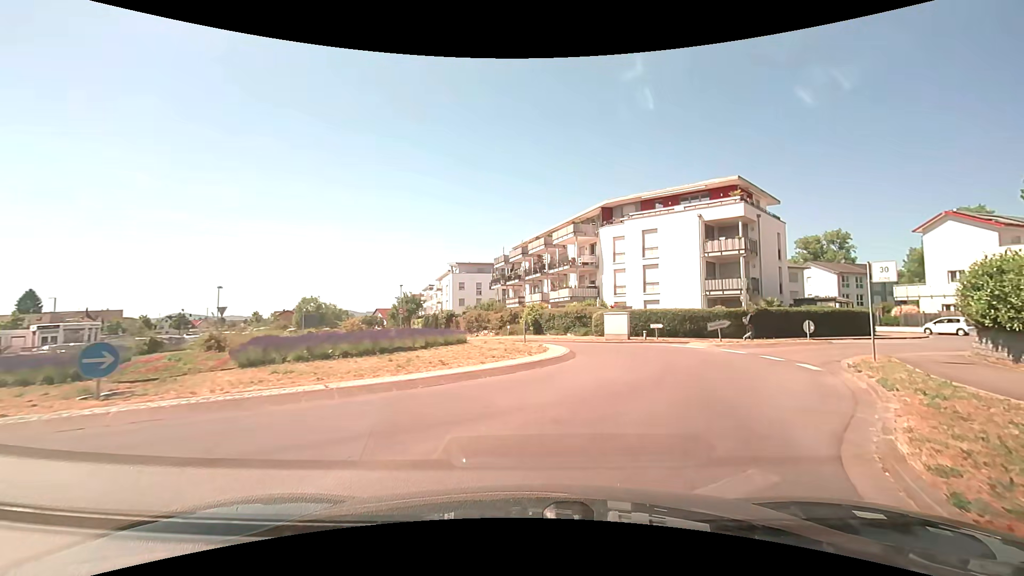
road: secondary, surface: asphalt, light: Day
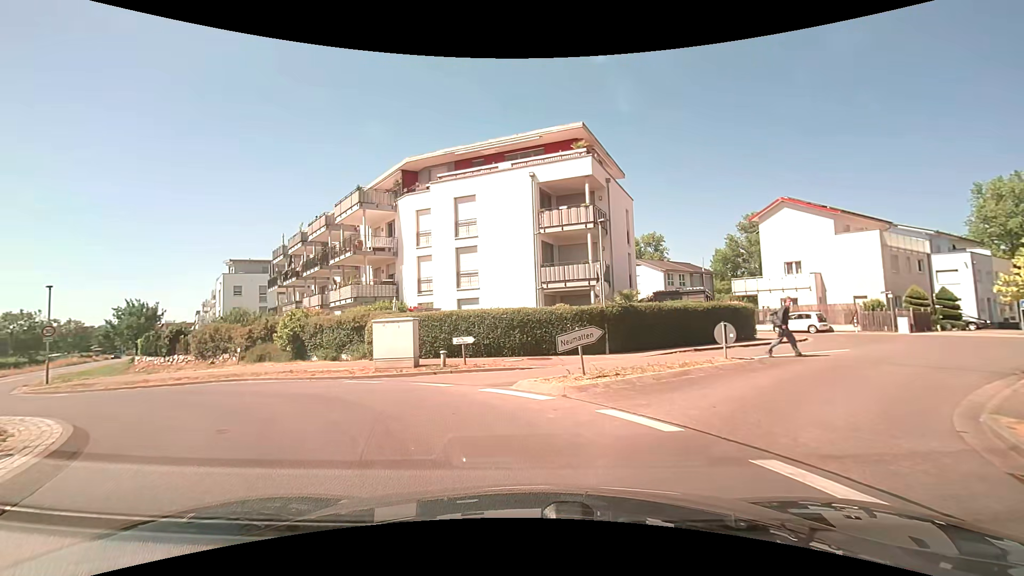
(+3.9, +13.7) m; +18°
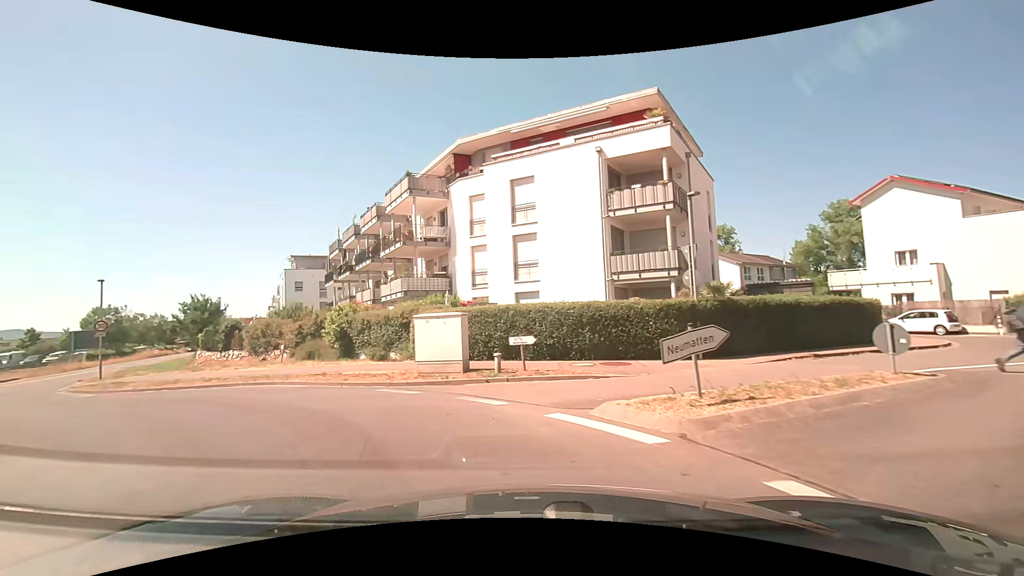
(-0.2, +3.1) m; -7°
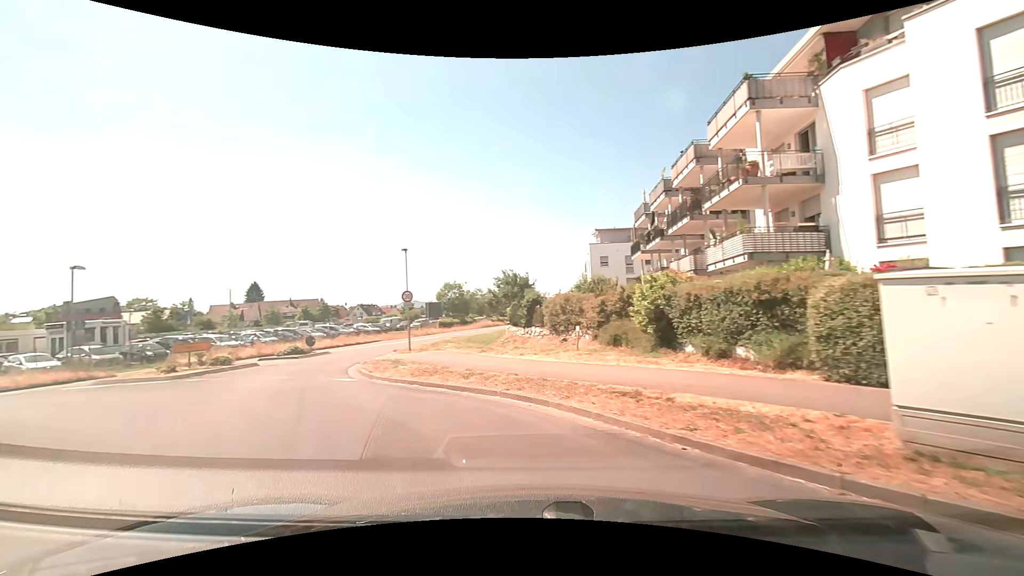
(-2.3, +8.2) m; -34°
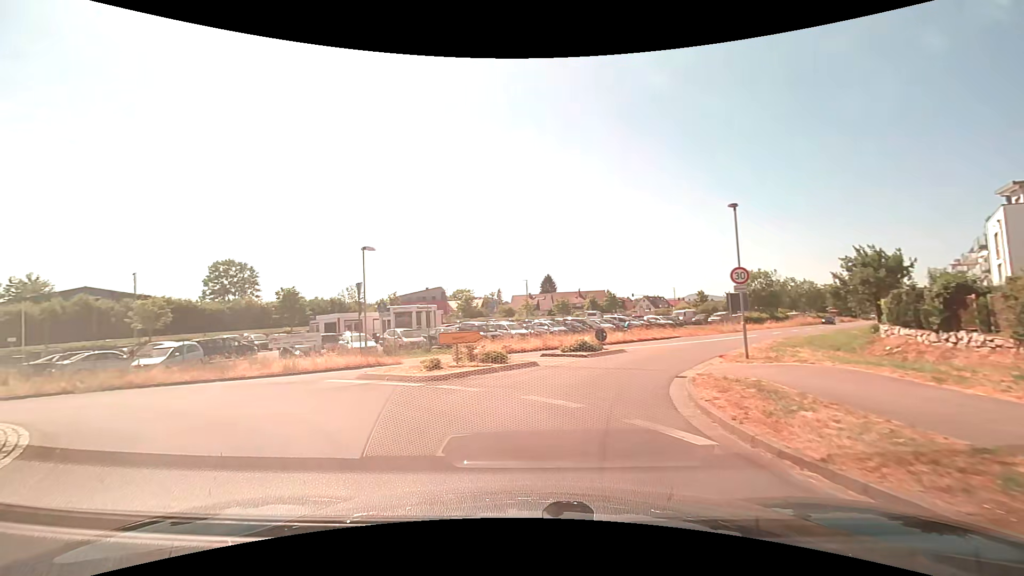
(-2.4, +7.4) m; -33°
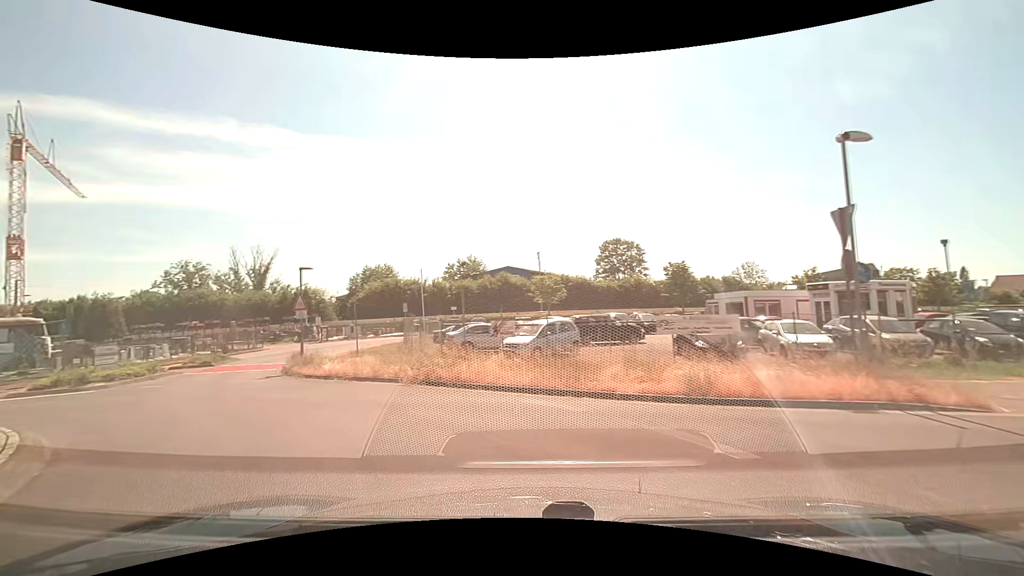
(-3.6, +10.4) m; -41°
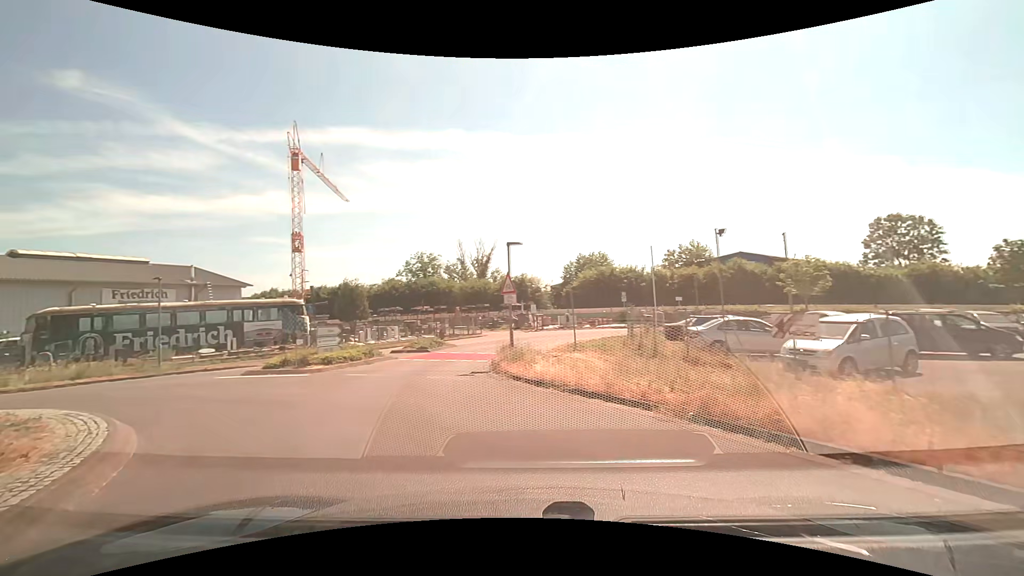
(-1.0, +4.9) m; -24°
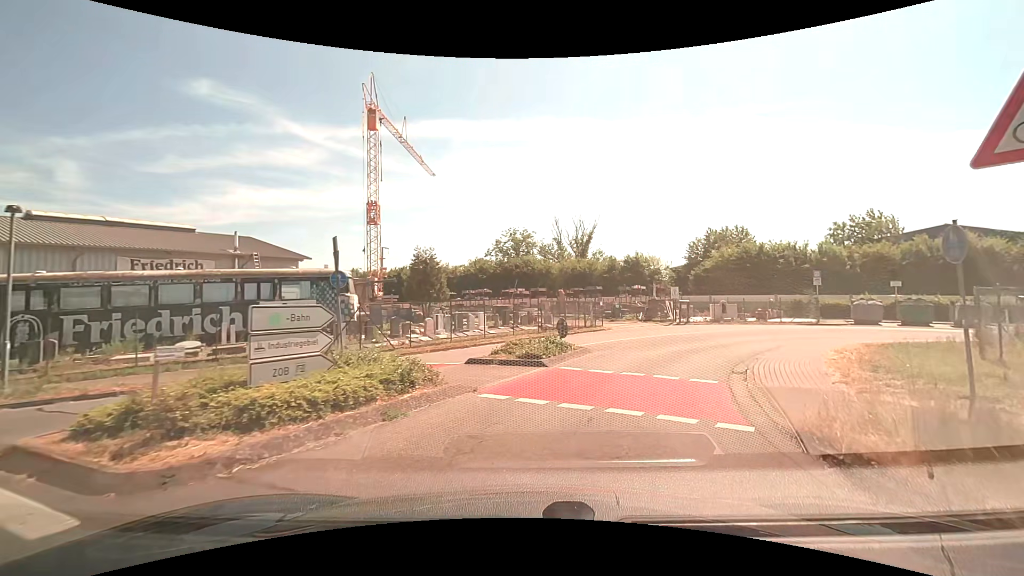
(-2.7, +13.0) m; -9°
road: unclassified
(+1, +10) (+6, +19) (+14, +25) (+23, +24) (+33, +20) (+41, +15) (+50, +10) (+59, +5) (+68, +1) (+77, -4) m
